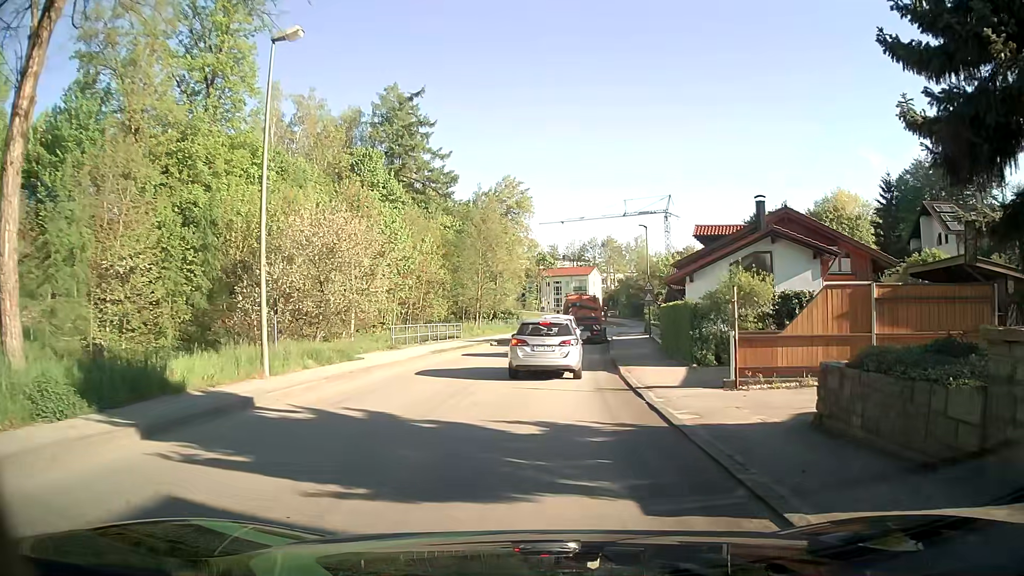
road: unclassified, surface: asphalt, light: Day
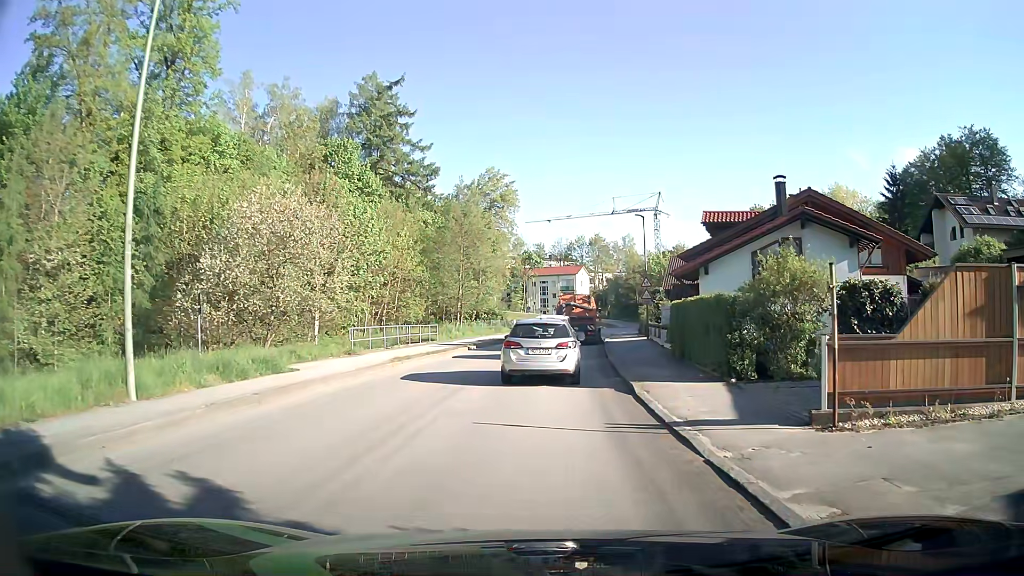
(+0.2, +5.0) m; +2°
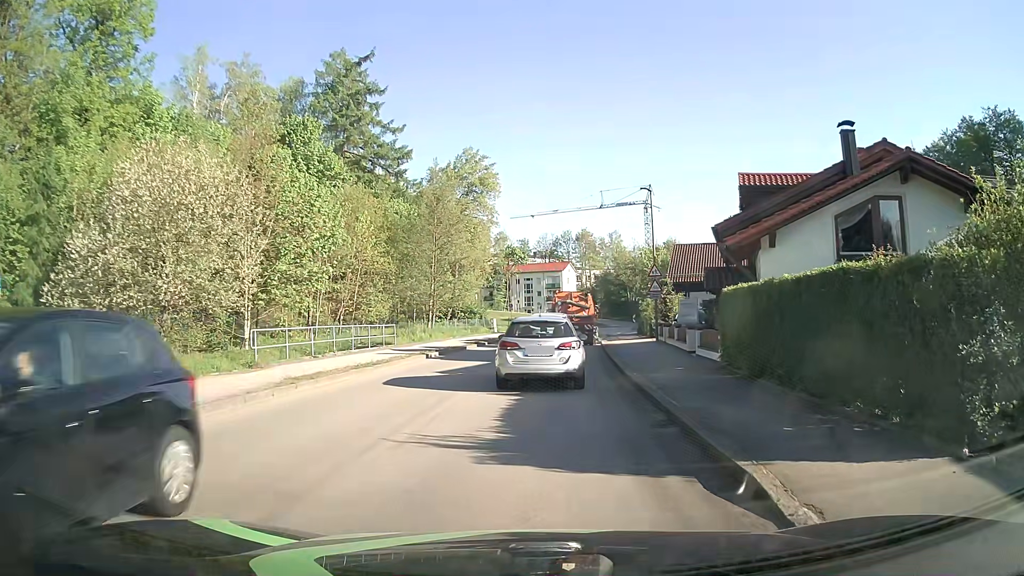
(+0.2, +8.5) m; +1°
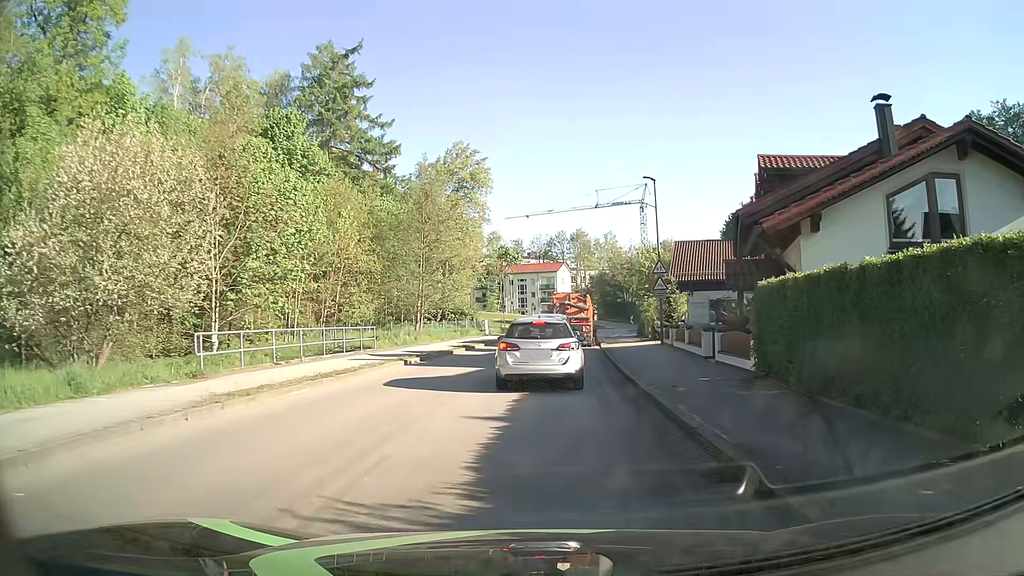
(+0.1, +3.1) m; +3°
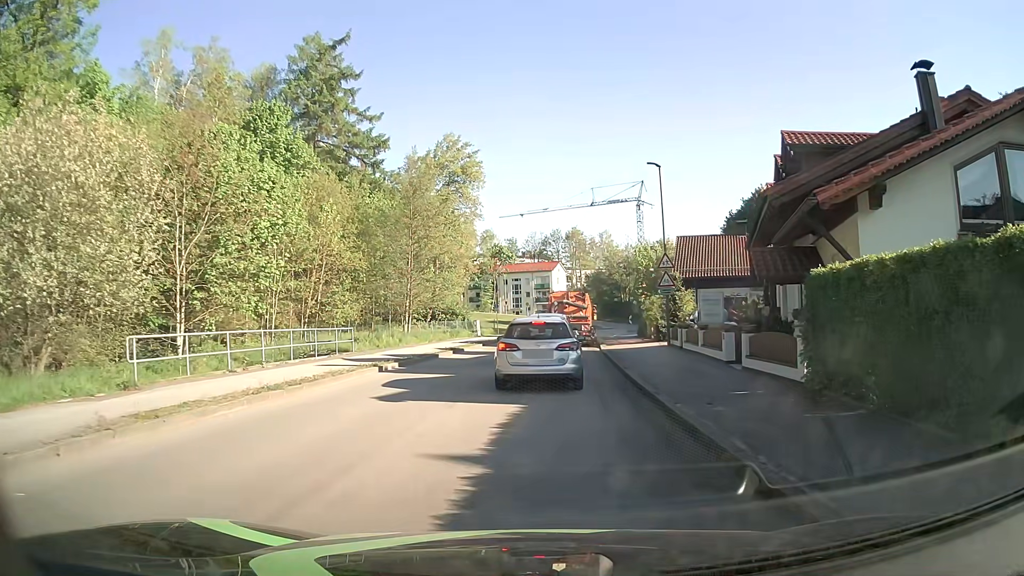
(-0.1, +2.9) m; -1°
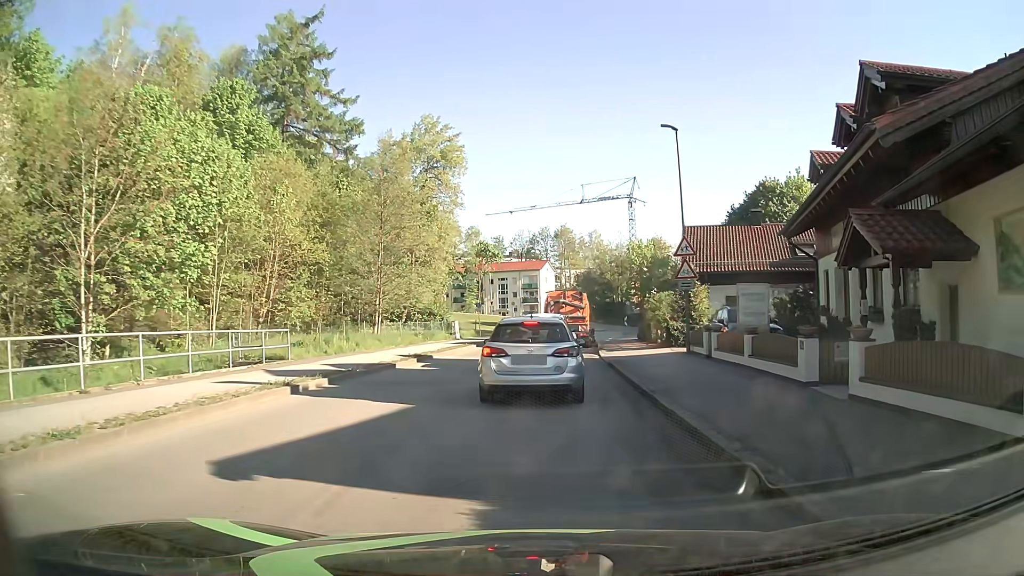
(+0.1, +6.2) m; +1°
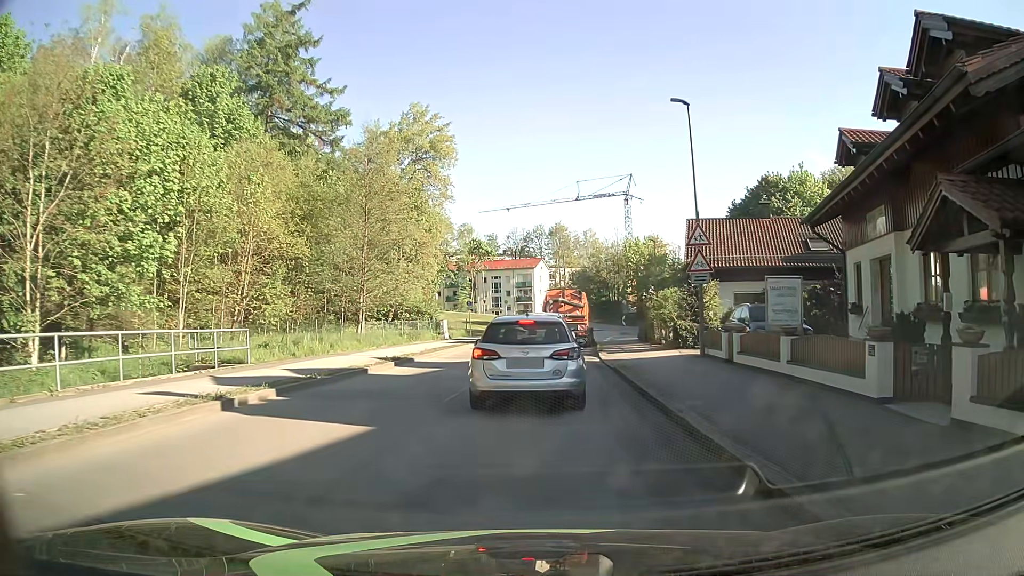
(0.0, +2.8) m; 0°
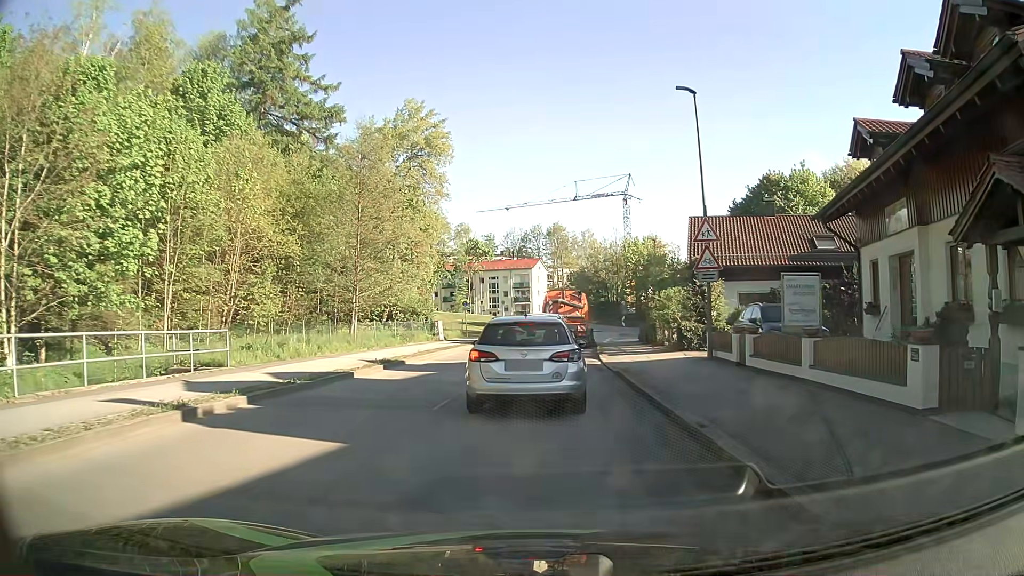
(0.0, +1.2) m; +2°
(0, +10) (0, +20) (+1, +30) (+1, +40) (+2, +50) (+4, +60) (+7, +69) (+10, +79) (+15, +88) (+20, +96) m
